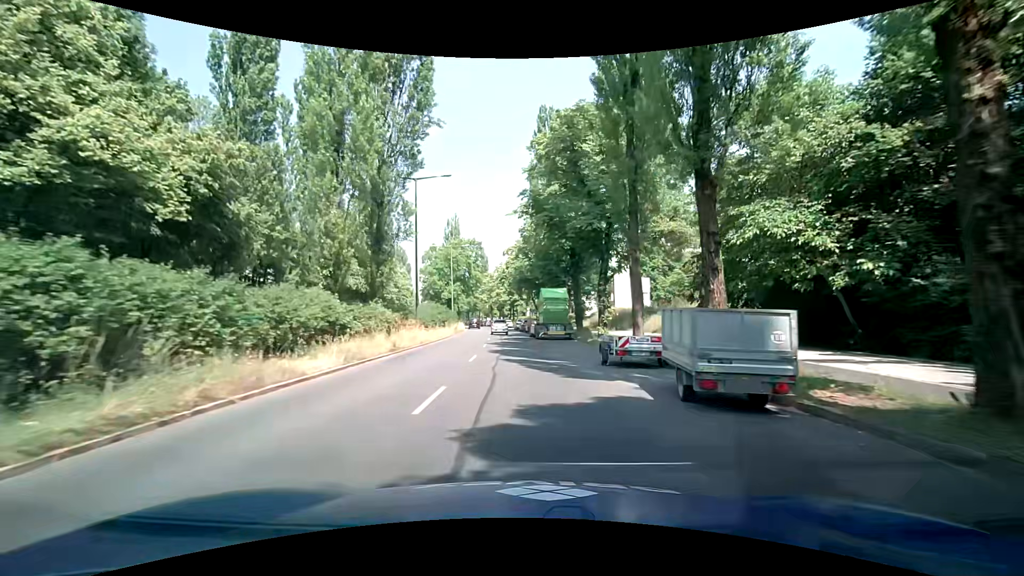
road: secondary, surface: asphalt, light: Day
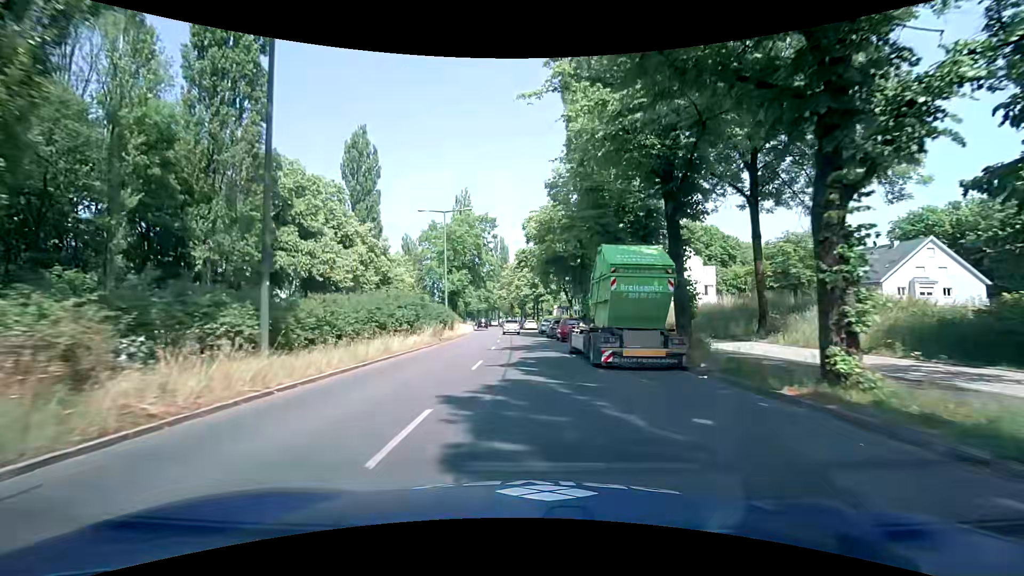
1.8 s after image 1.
(-0.5, +20.5) m; -2°
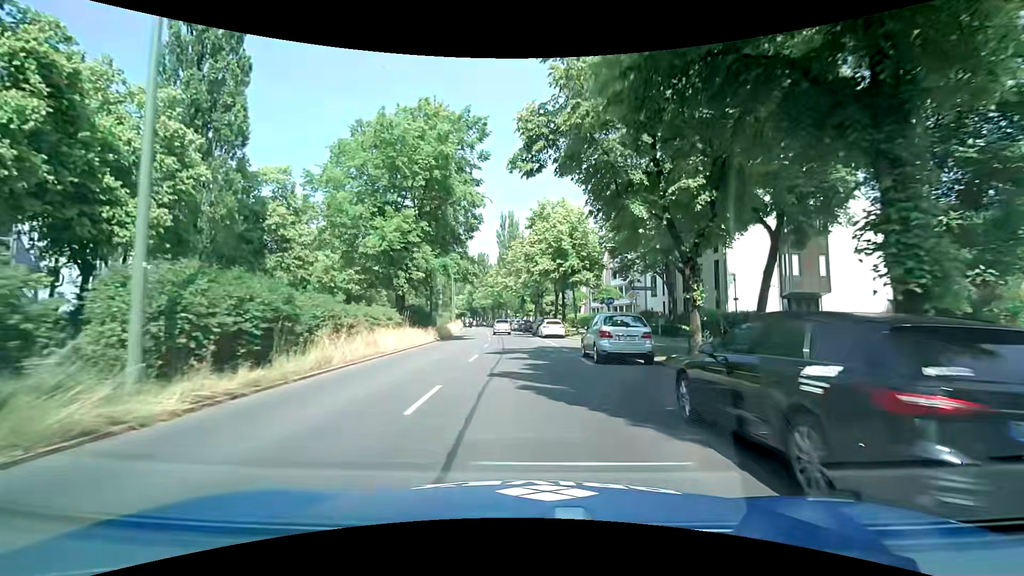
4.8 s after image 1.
(-0.9, +33.6) m; -2°
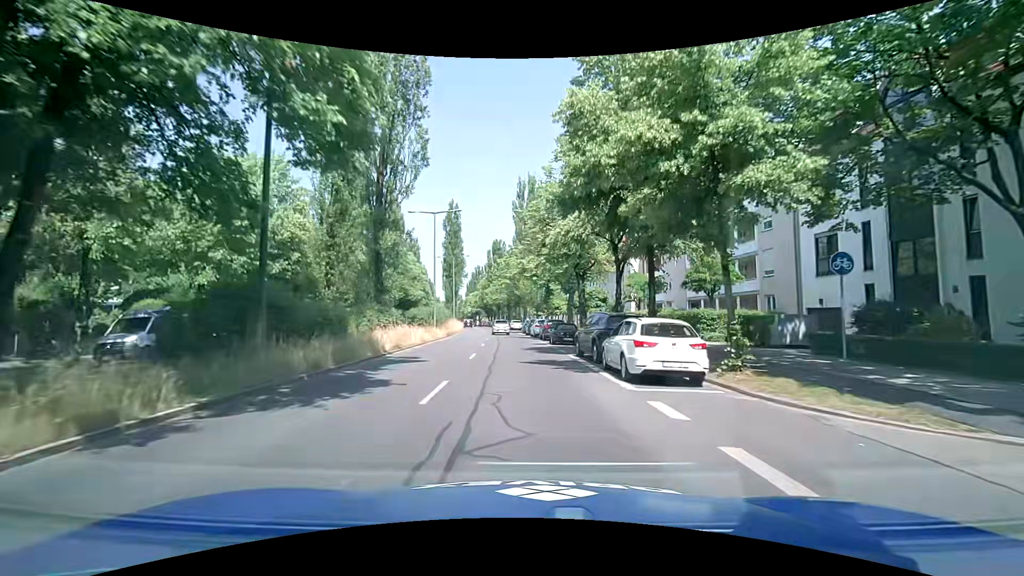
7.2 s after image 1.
(-0.8, +26.2) m; -3°
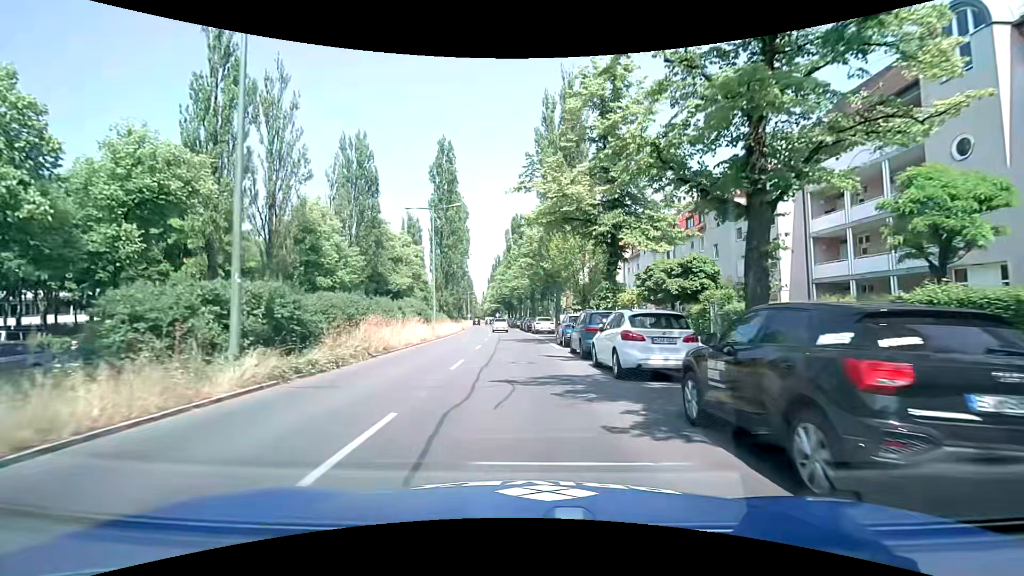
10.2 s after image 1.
(-0.9, +30.8) m; -3°
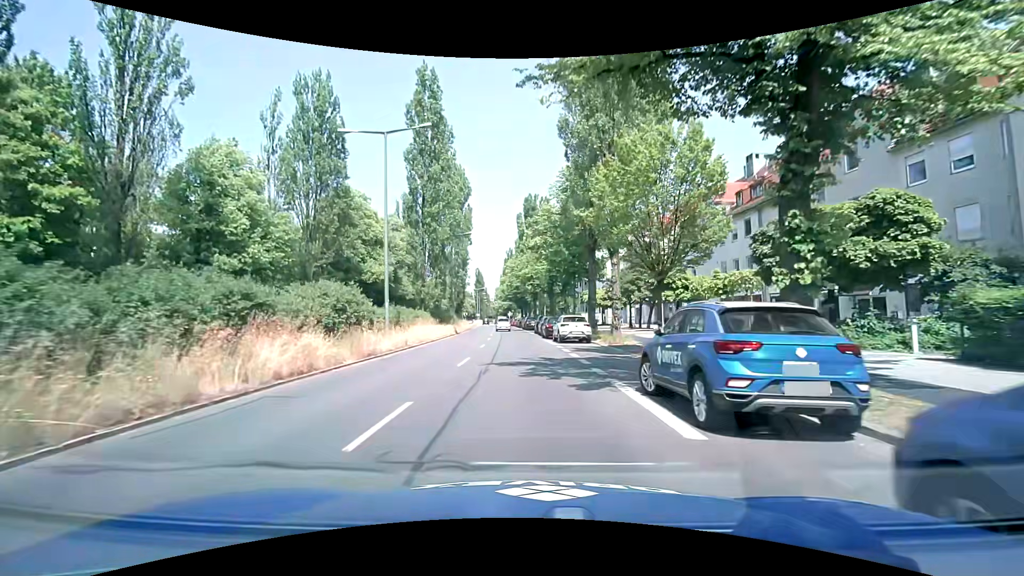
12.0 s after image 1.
(-0.4, +17.0) m; -3°
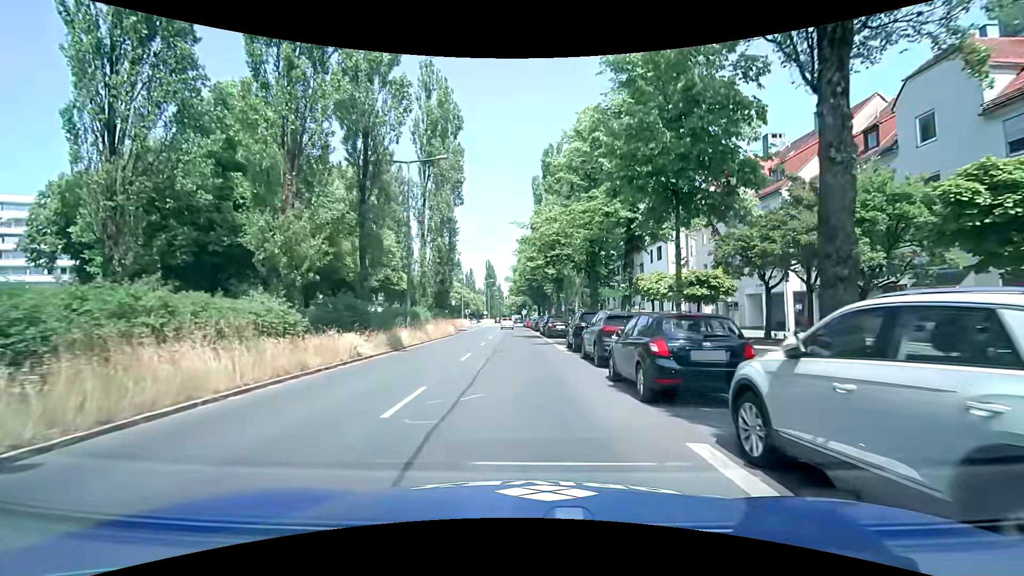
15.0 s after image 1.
(-0.2, +25.3) m; -1°
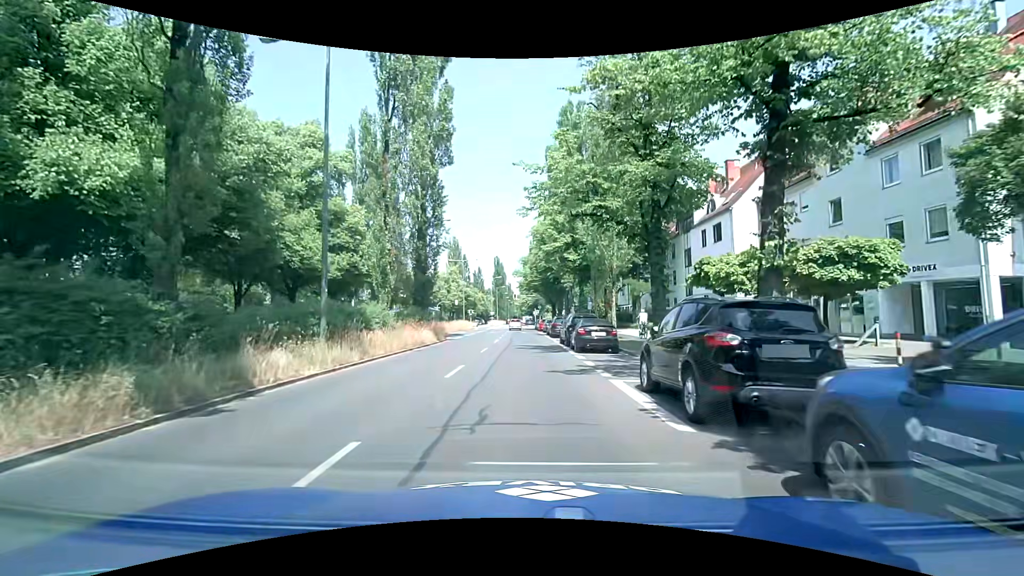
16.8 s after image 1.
(-0.1, +13.2) m; -1°
